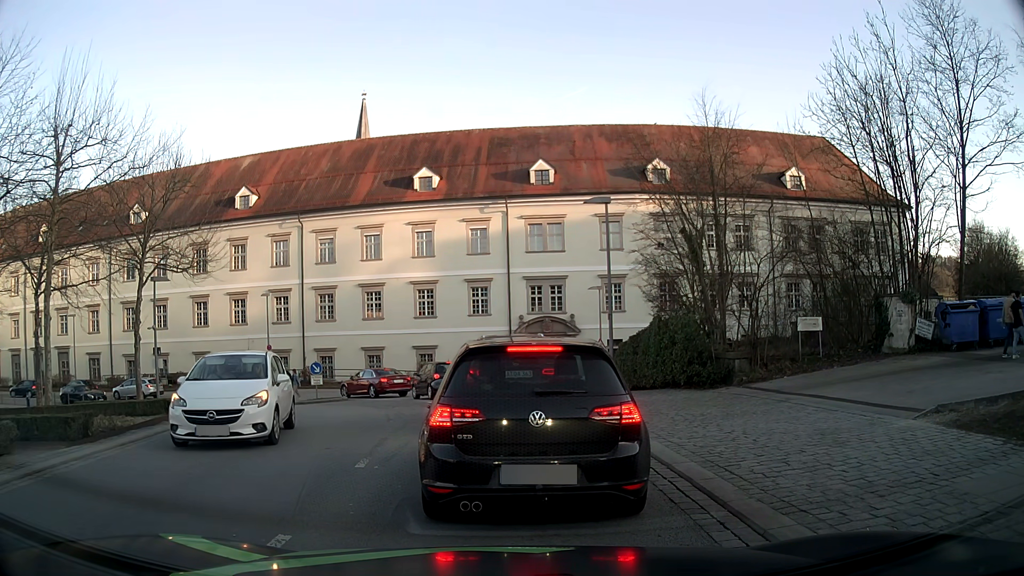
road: tertiary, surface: asphalt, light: Day
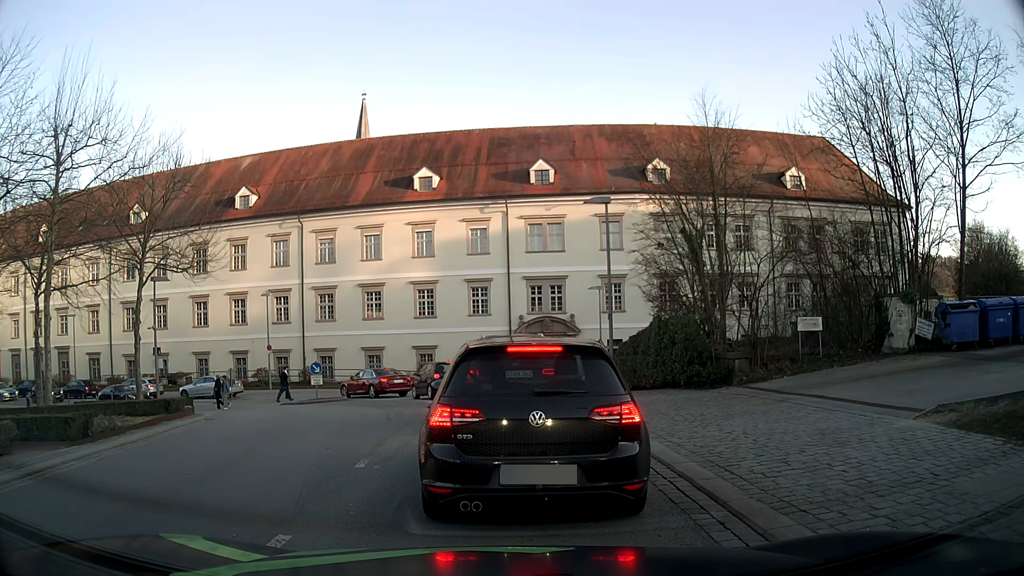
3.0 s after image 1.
(0.0, 0.0) m; 0°
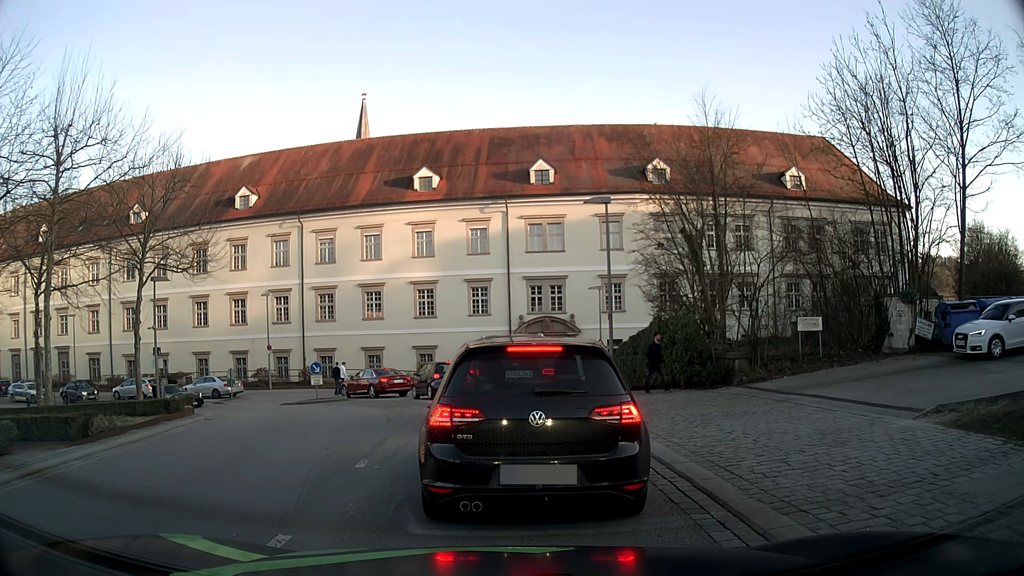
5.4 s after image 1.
(0.0, 0.0) m; 0°
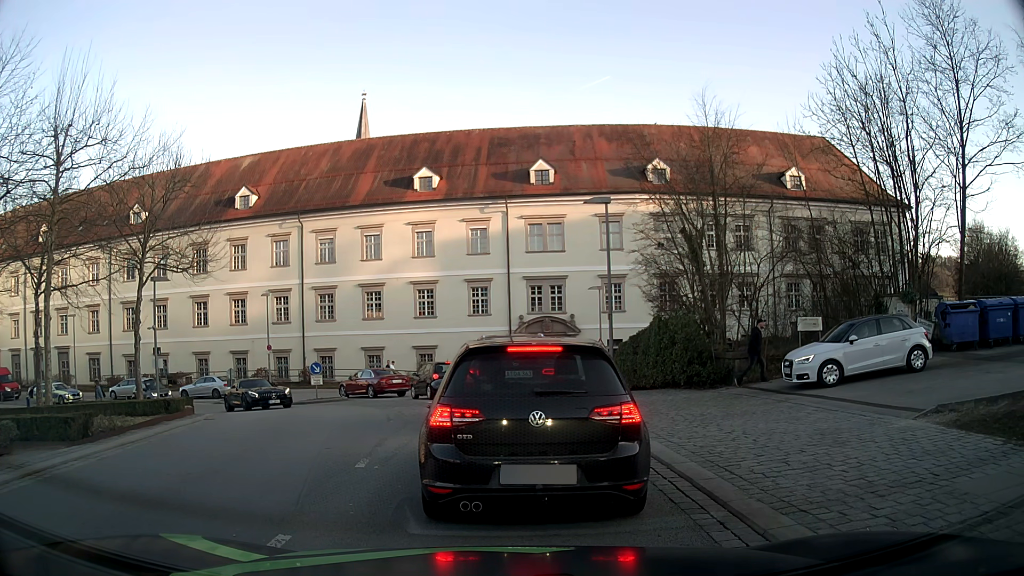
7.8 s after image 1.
(0.0, 0.0) m; 0°
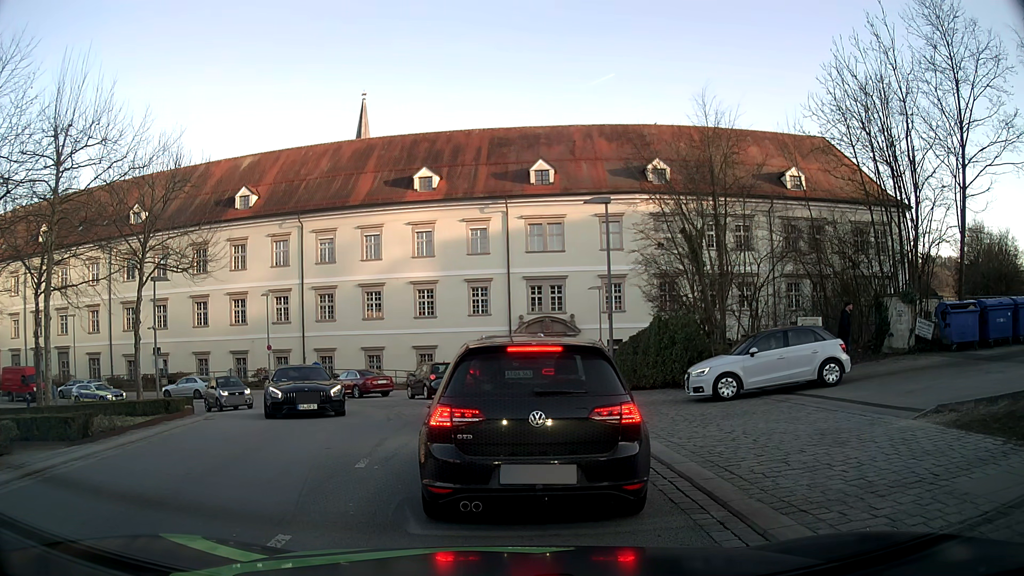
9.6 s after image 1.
(0.0, 0.0) m; 0°
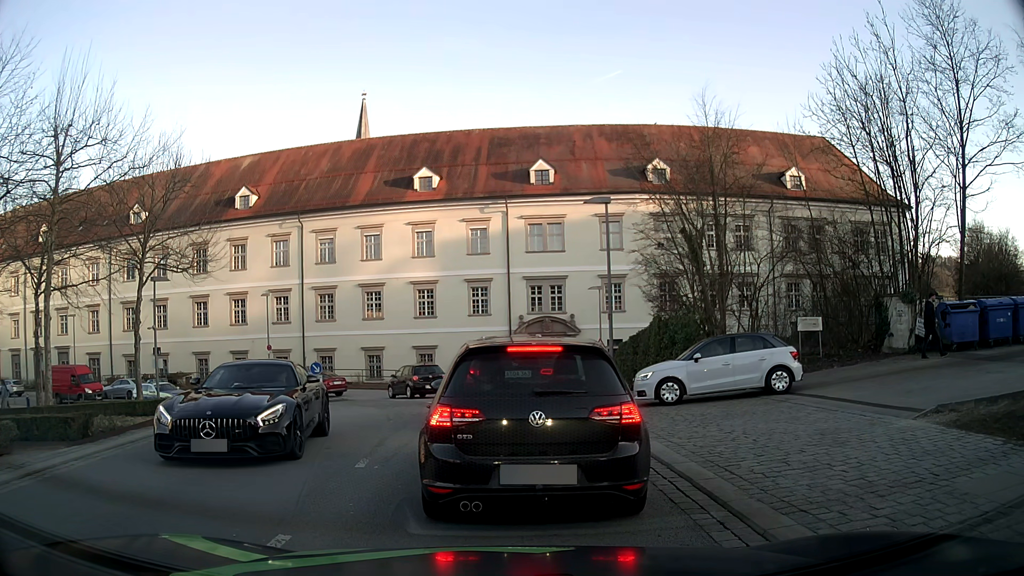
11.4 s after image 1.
(0.0, 0.0) m; 0°
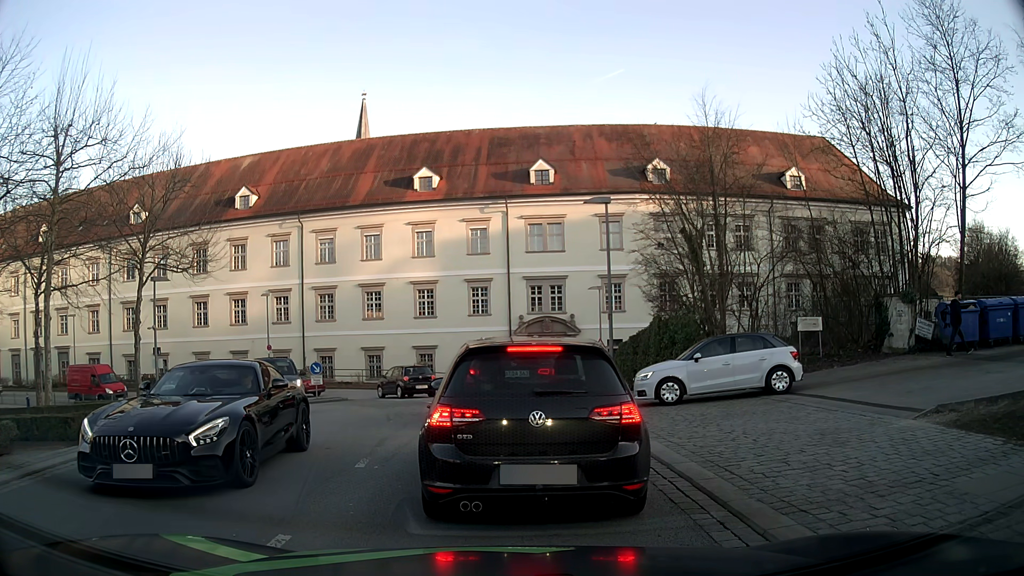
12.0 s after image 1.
(0.0, 0.0) m; 0°
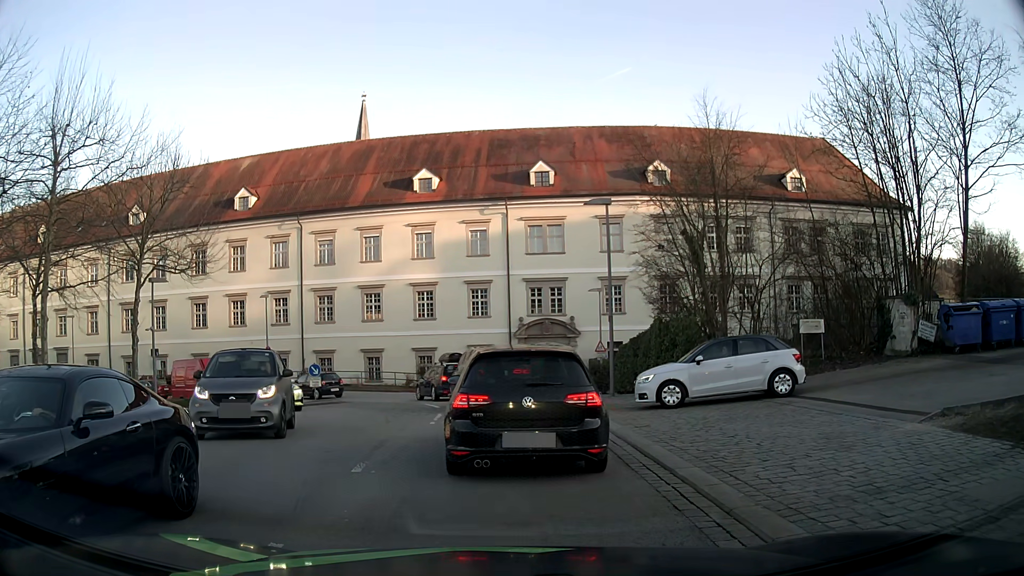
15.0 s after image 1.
(0.0, +0.1) m; 0°
